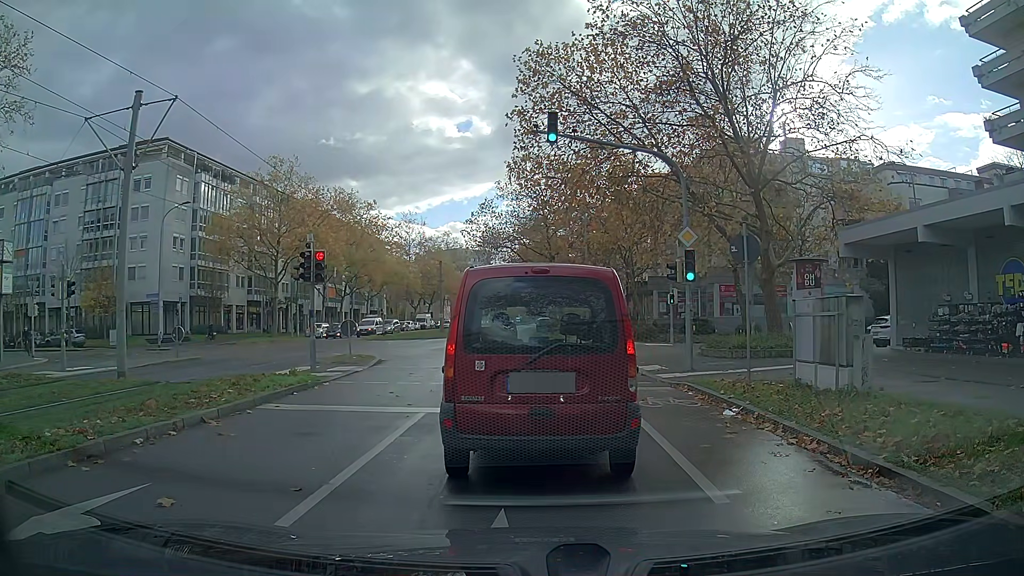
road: tertiary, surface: asphalt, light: Day
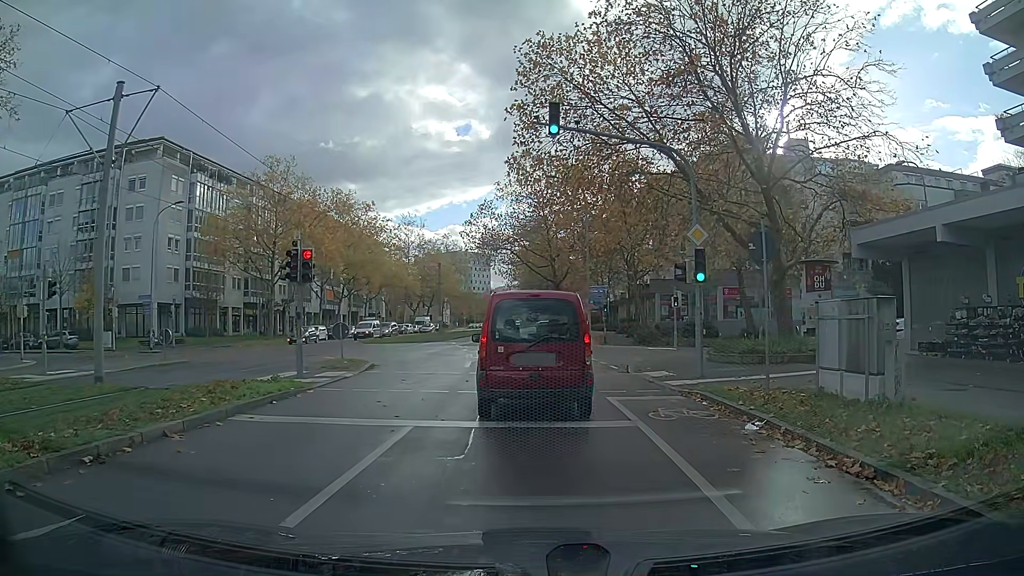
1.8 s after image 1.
(0.0, +1.1) m; -2°
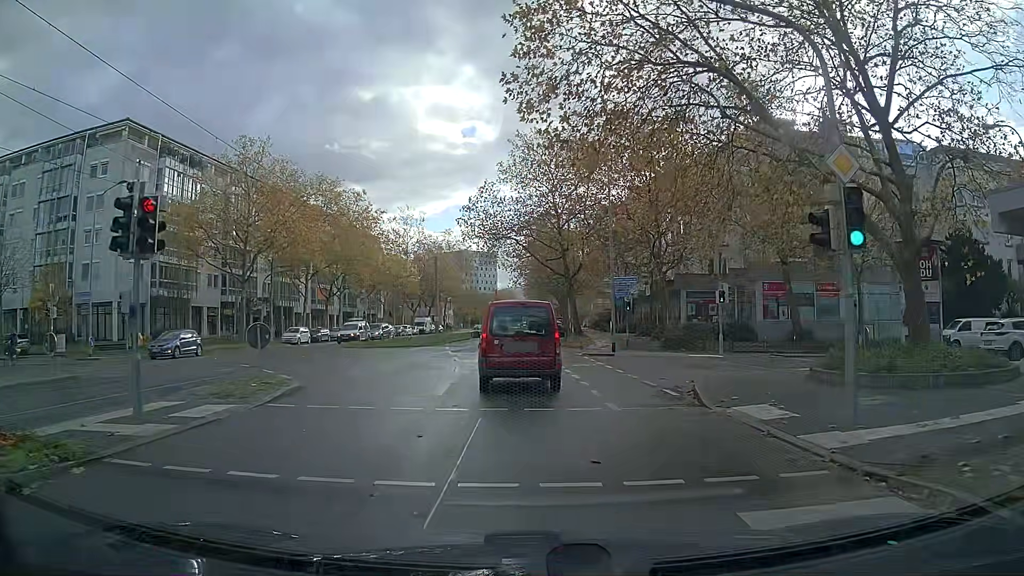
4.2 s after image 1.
(0.0, +8.0) m; 0°
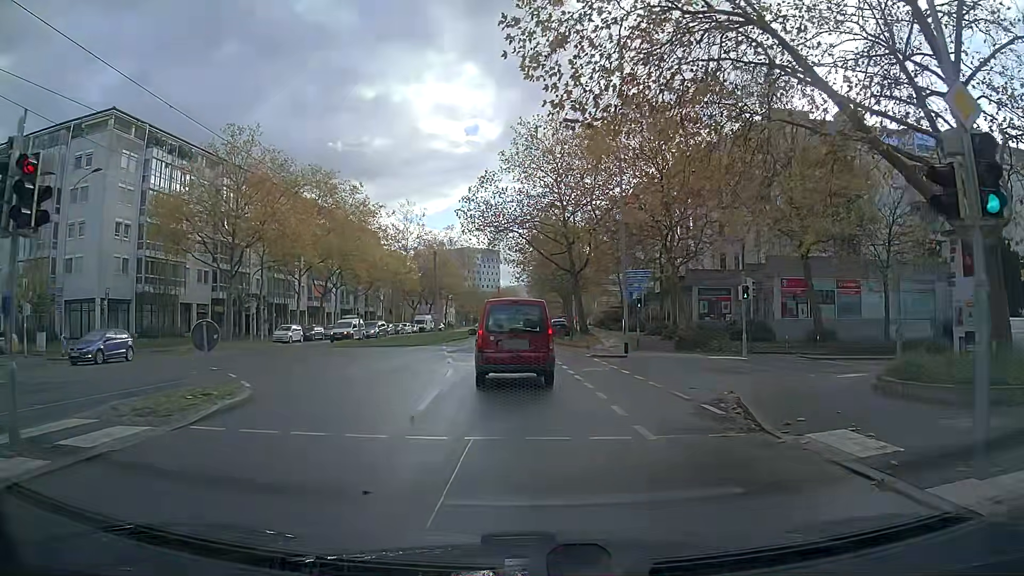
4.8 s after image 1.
(0.0, +2.9) m; -1°
(0, +10) (0, +20) (0, +30) (0, +40) (0, +50) (0, +60) (0, +70) (+1, +80) (+2, +90) (+2, +100) m
